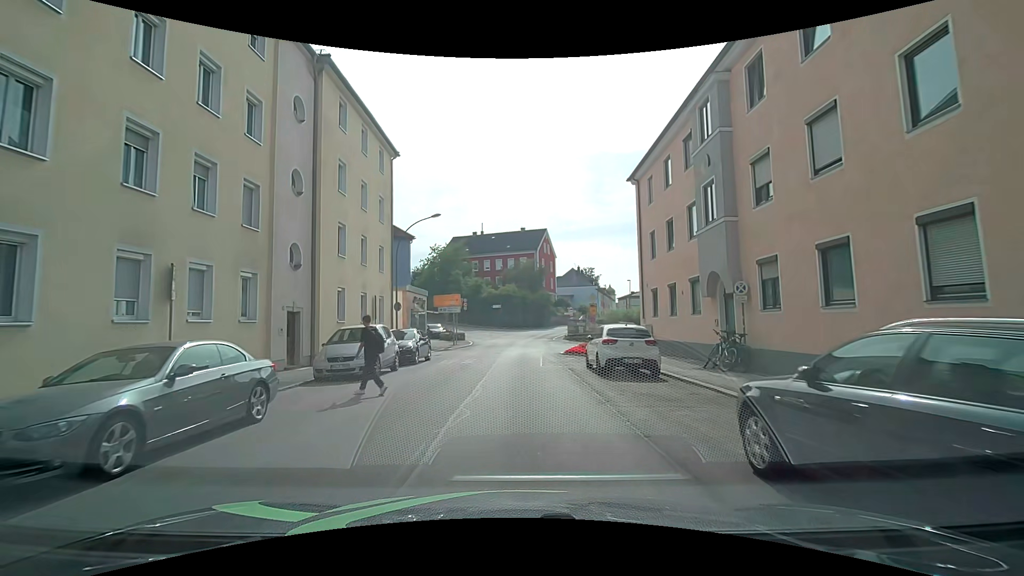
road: tertiary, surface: asphalt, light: Day
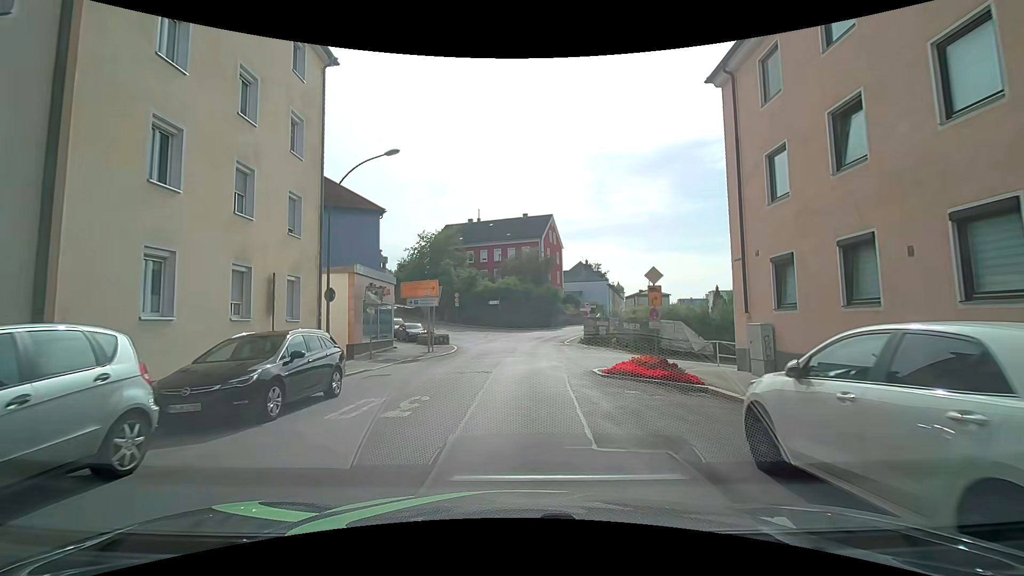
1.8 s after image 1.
(0.0, +11.9) m; 0°
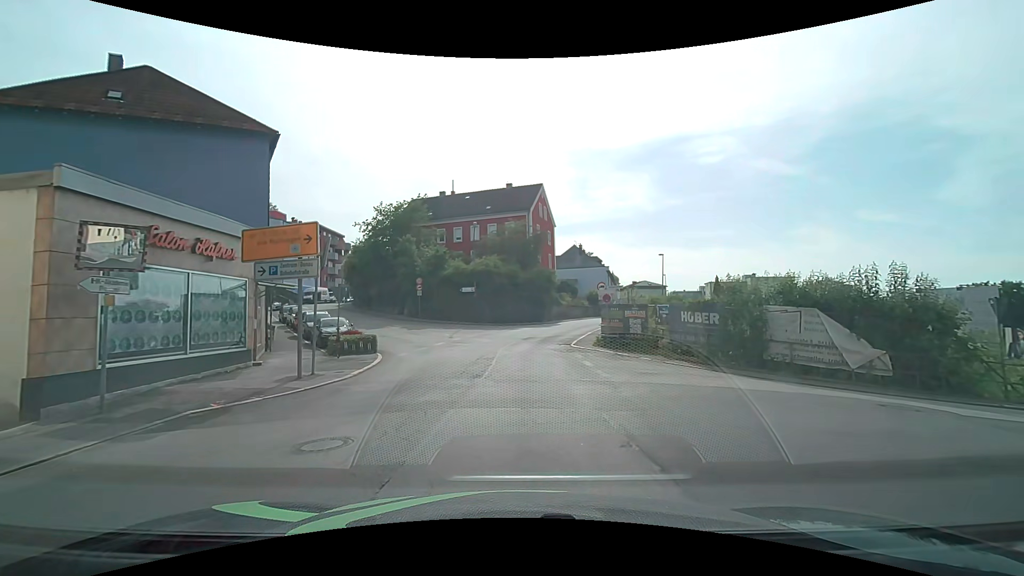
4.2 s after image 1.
(+0.2, +15.0) m; +2°
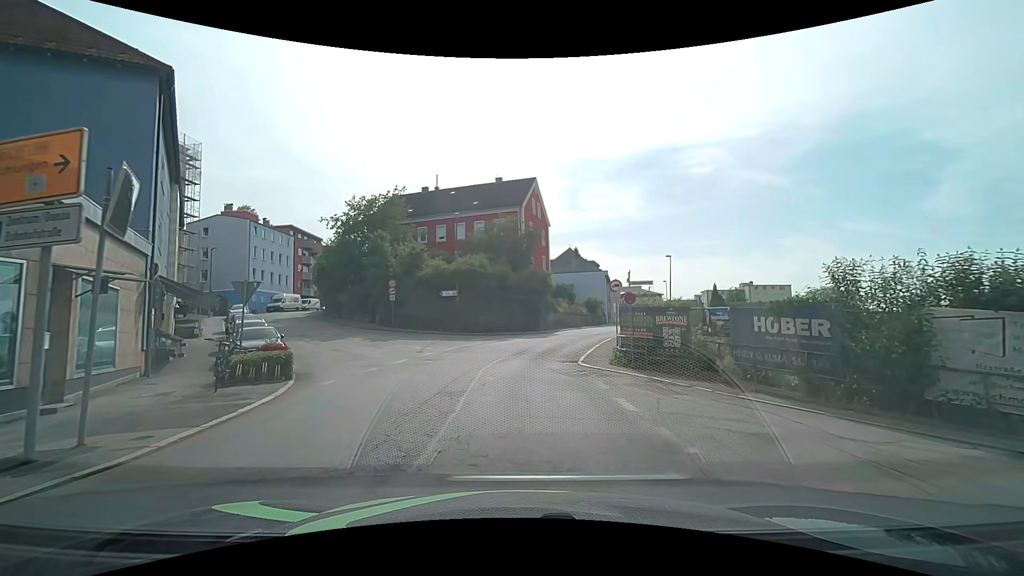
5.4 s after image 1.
(0.0, +6.8) m; +1°
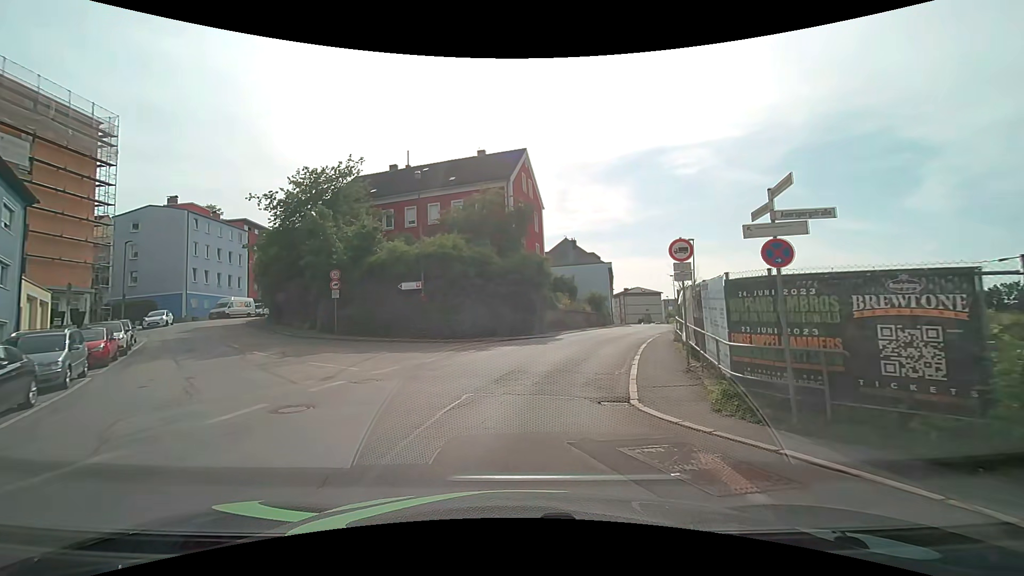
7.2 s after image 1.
(+0.1, +10.6) m; +1°
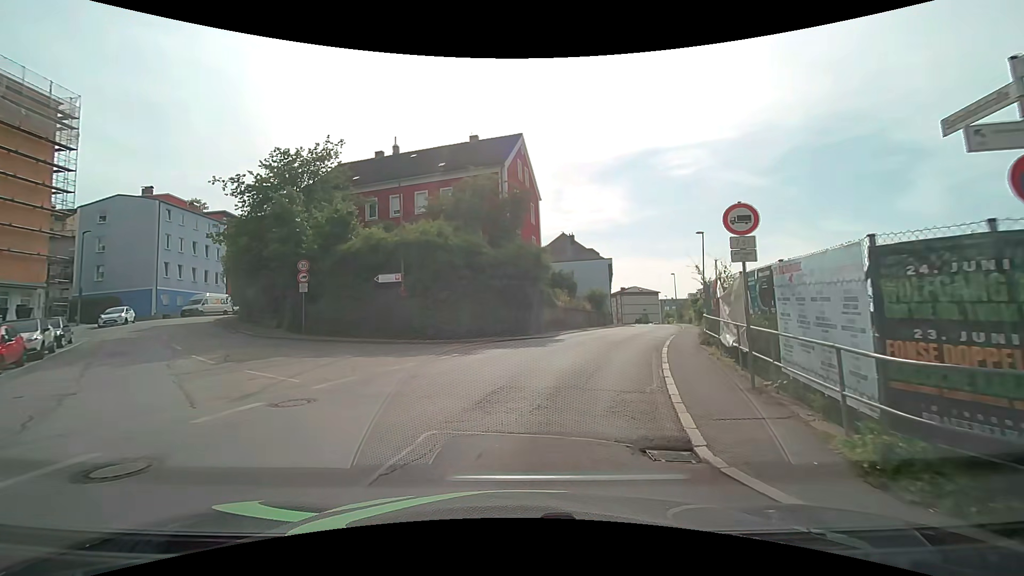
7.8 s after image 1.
(0.0, +3.7) m; +1°
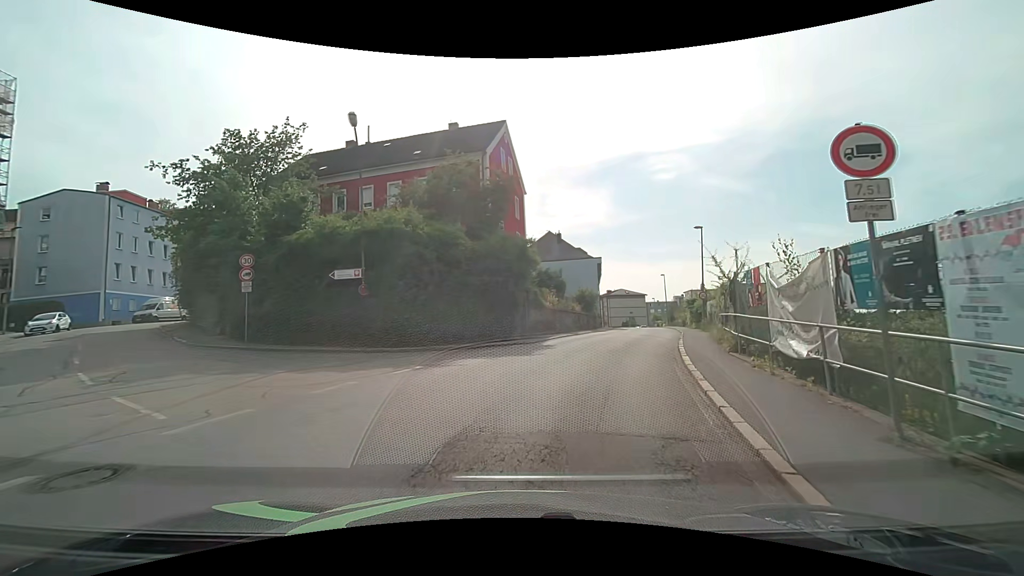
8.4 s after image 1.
(+0.1, +3.7) m; +3°
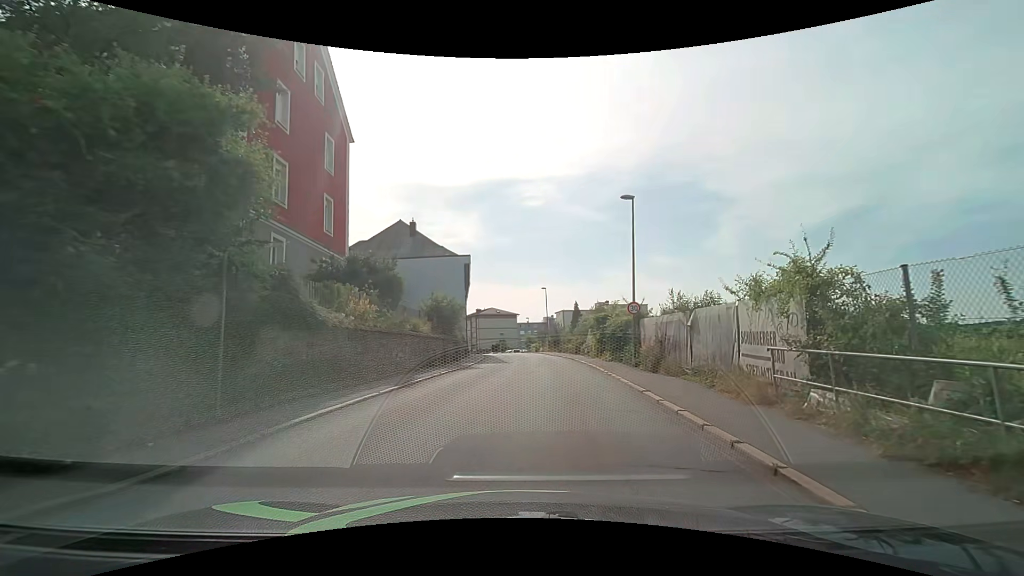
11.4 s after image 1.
(+2.2, +17.1) m; +14°
(0, +10) (+1, +20) (+1, +30) (+1, +40) (+1, +50) (0, +60) (-1, +70) (-2, +80) (-3, +90) (-4, +100) m
